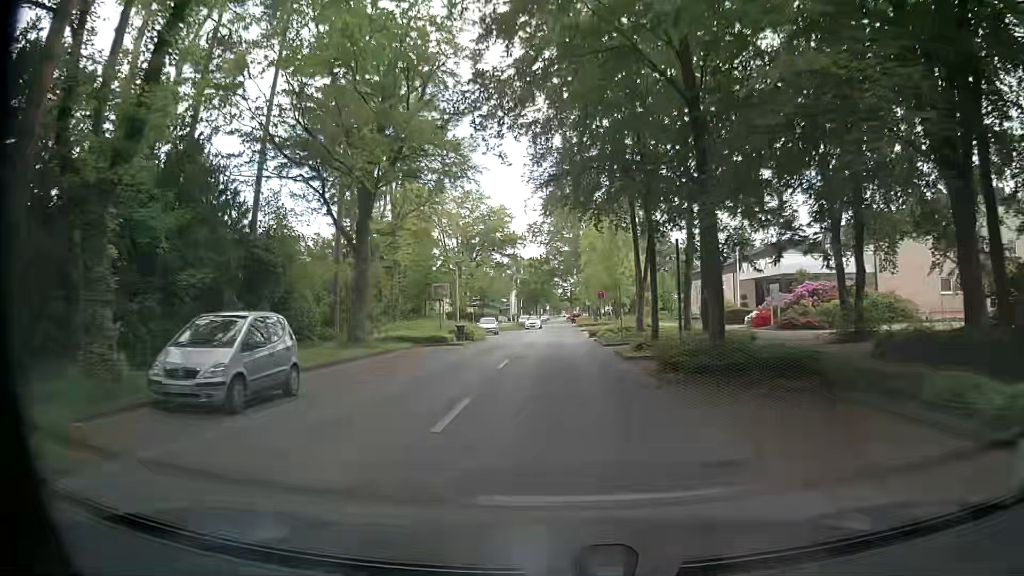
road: unclassified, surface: asphalt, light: Day
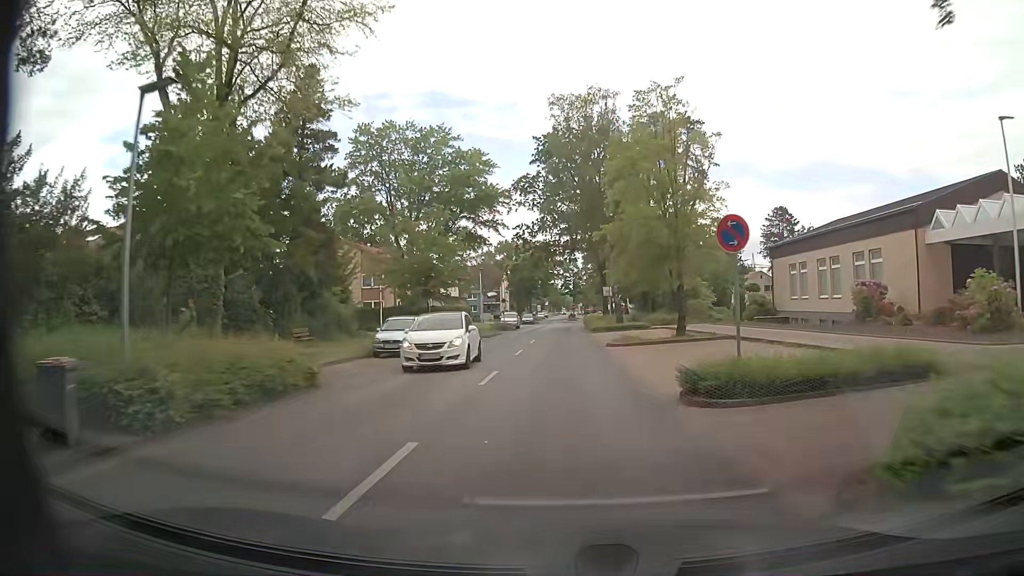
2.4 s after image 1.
(+0.1, +31.0) m; +1°
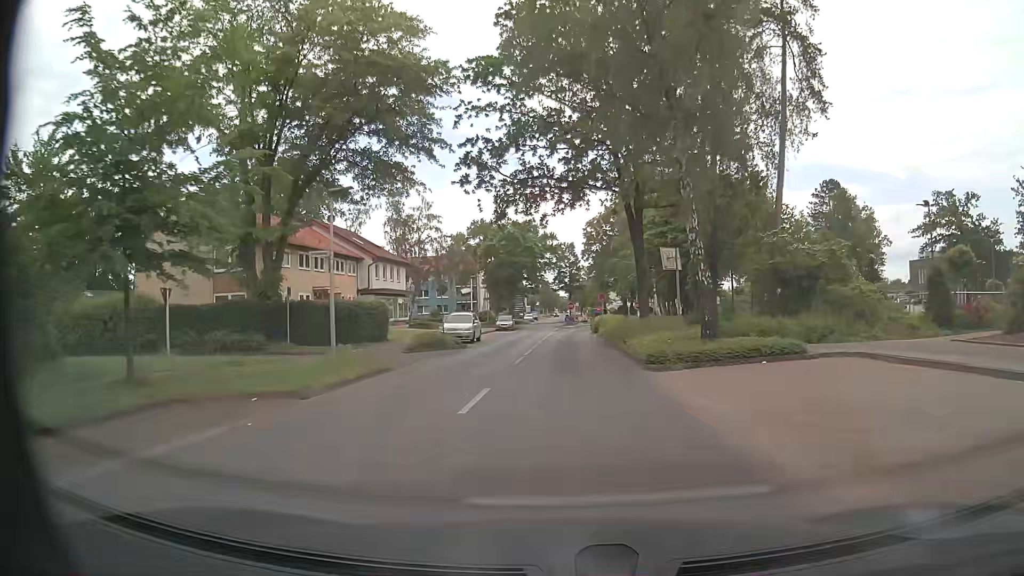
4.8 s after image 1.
(-0.4, +31.1) m; 0°
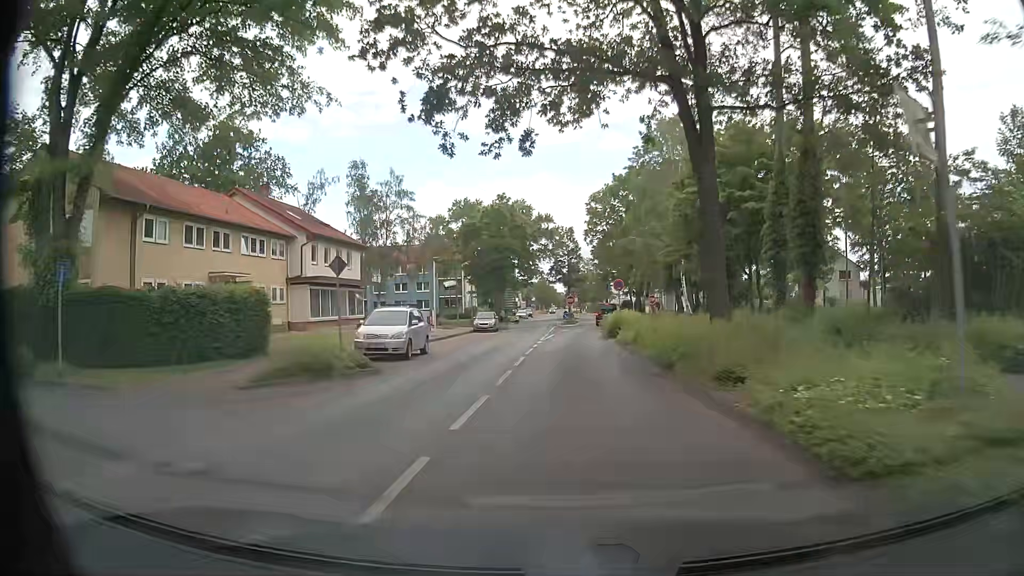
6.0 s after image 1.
(+0.1, +15.0) m; 0°
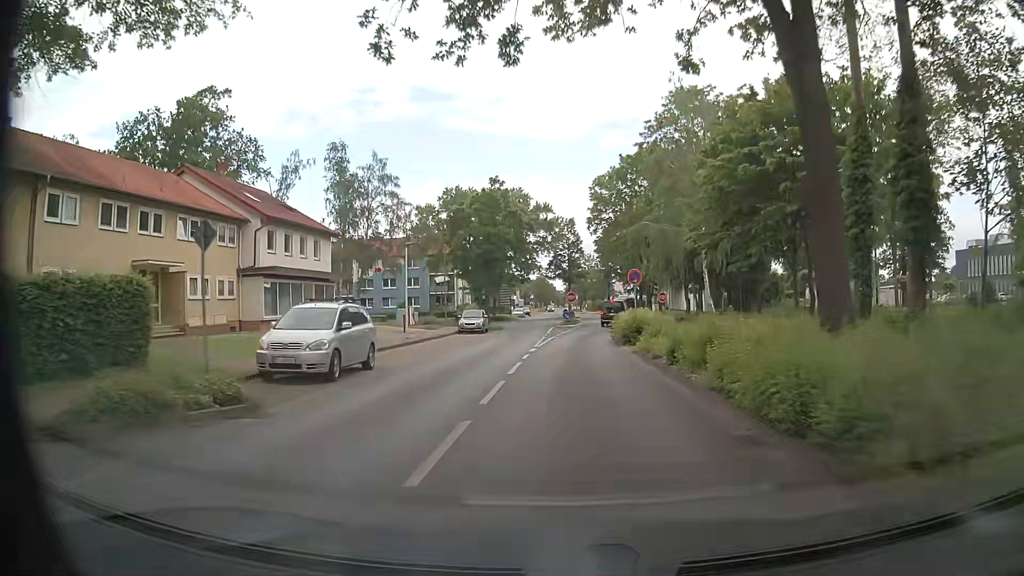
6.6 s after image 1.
(0.0, +7.0) m; 0°
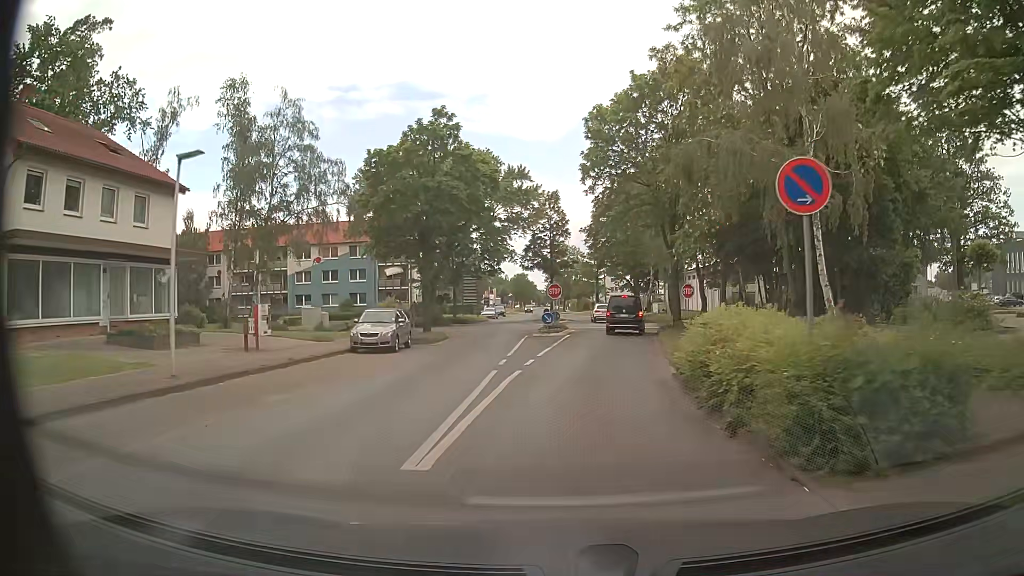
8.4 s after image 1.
(+0.2, +19.0) m; +2°
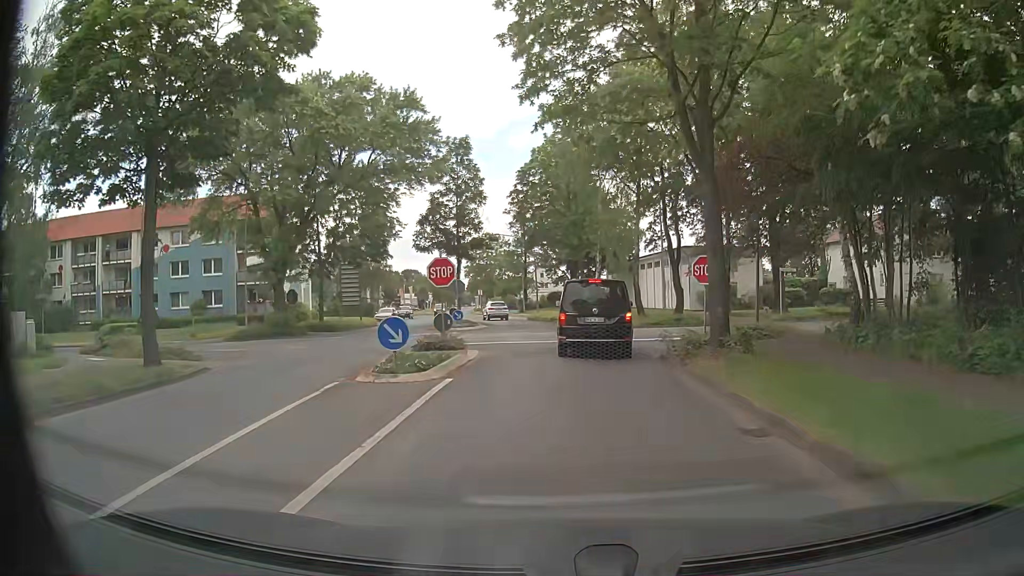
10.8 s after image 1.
(+0.9, +20.1) m; +7°
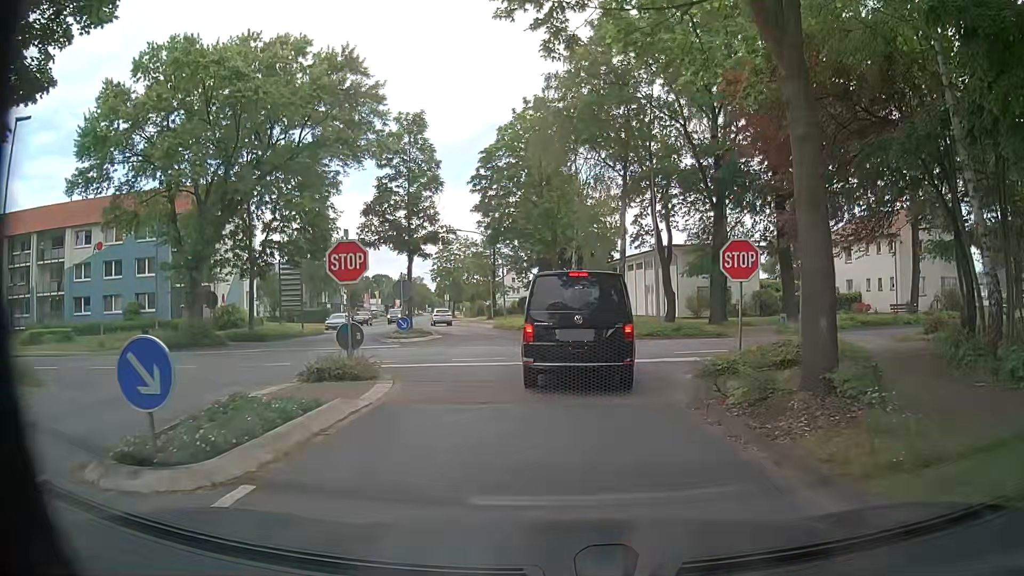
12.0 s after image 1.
(0.0, +6.9) m; +2°
